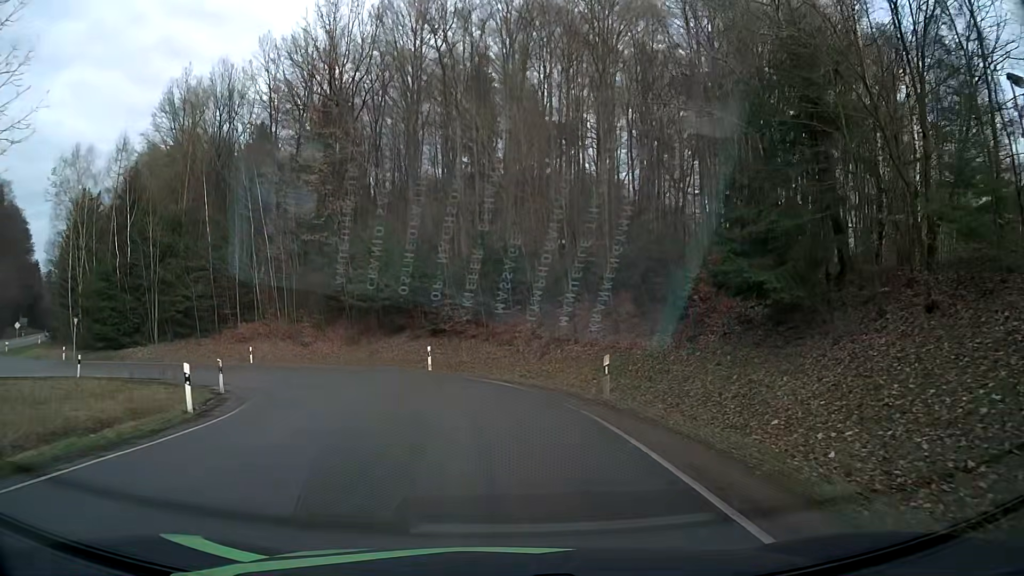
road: tertiary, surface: asphalt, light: Day
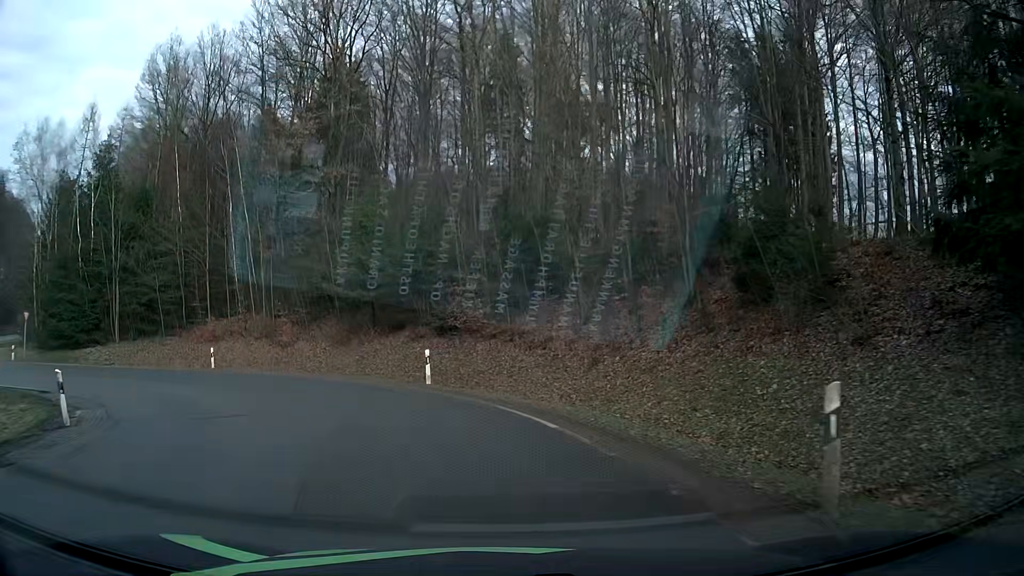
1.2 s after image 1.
(-0.1, +9.5) m; -2°
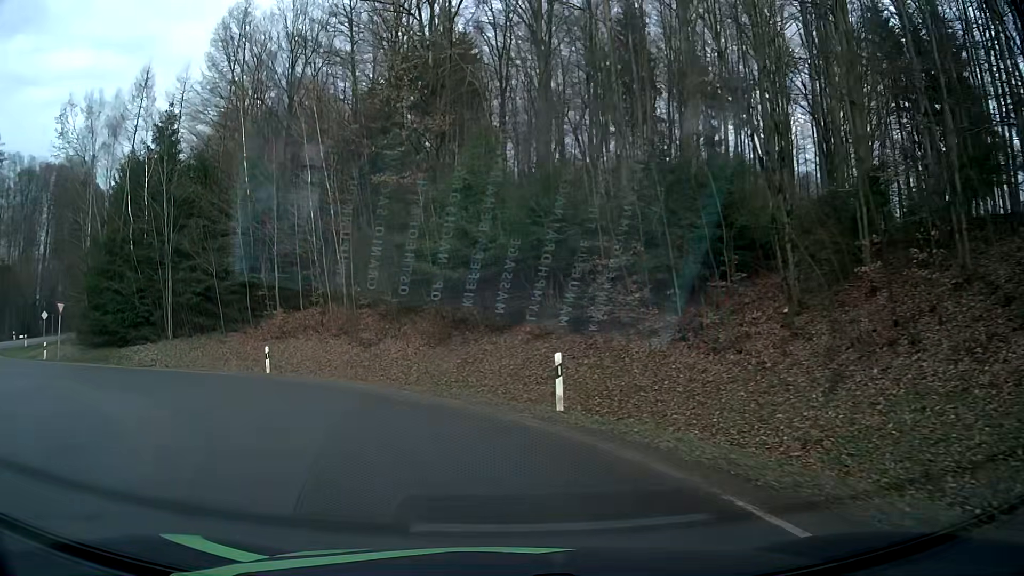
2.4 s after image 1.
(-0.7, +8.5) m; -11°
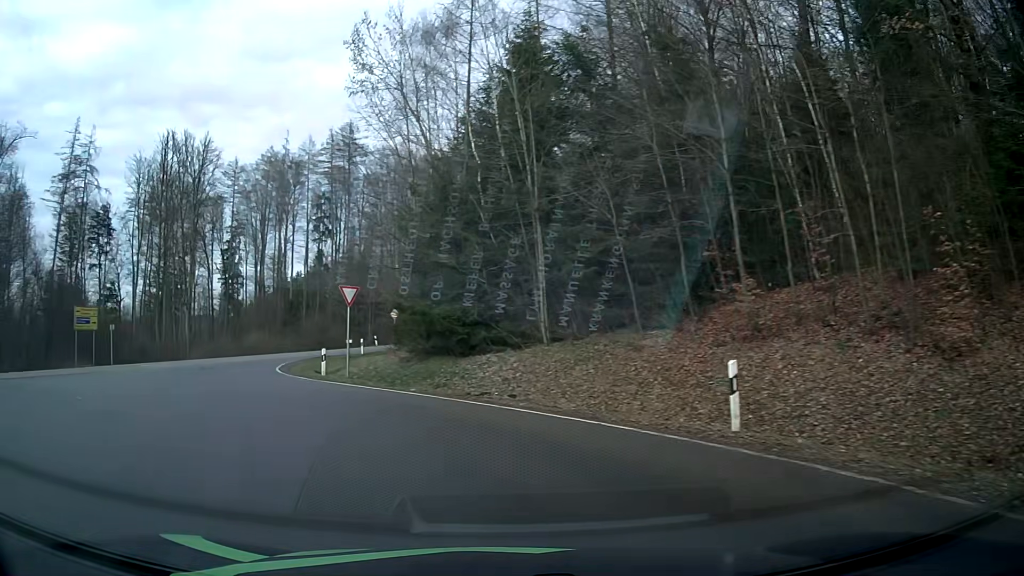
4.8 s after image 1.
(-4.7, +15.8) m; -37°
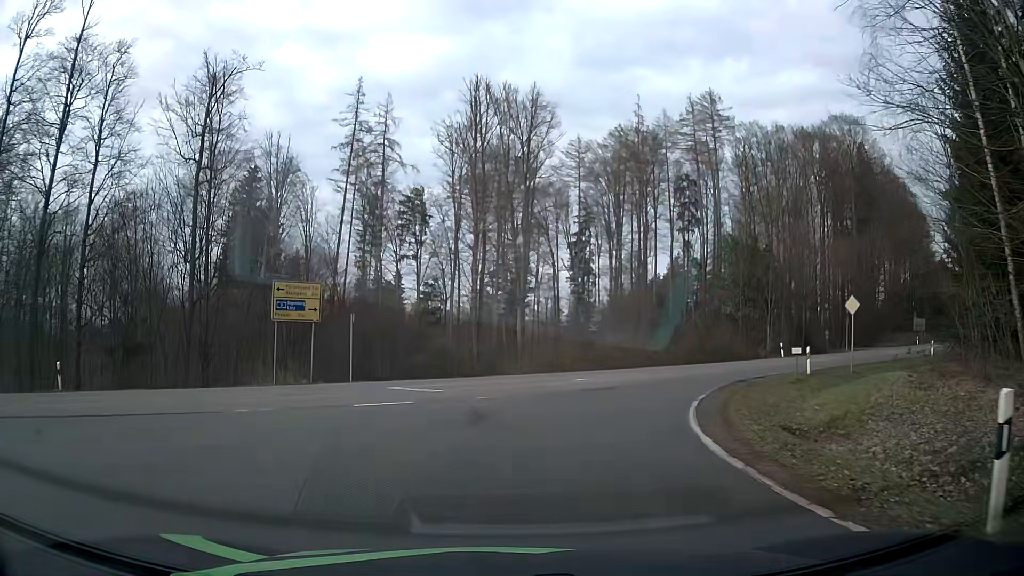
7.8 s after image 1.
(-7.0, +19.0) m; -31°
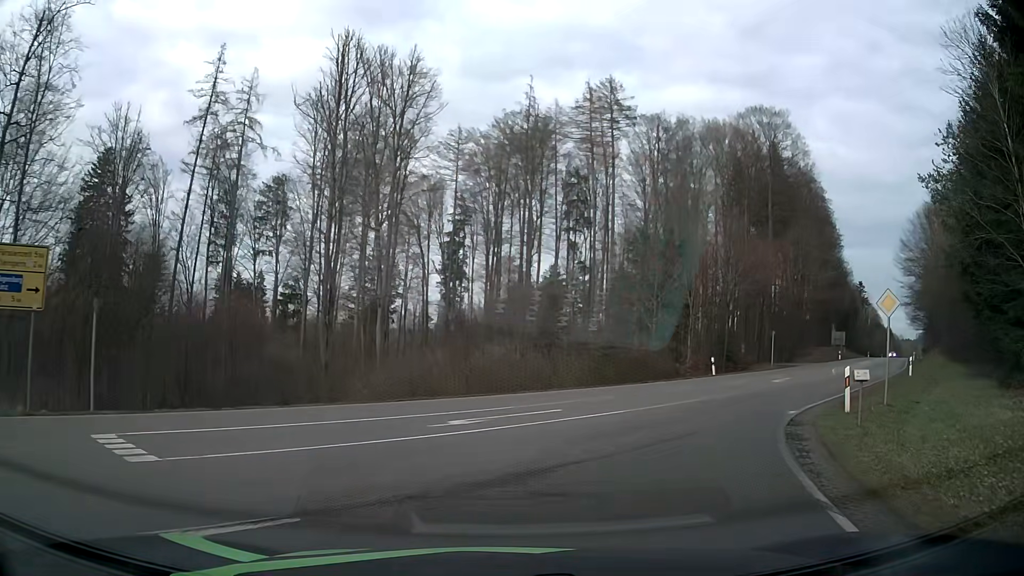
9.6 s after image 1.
(+0.6, +11.2) m; +10°
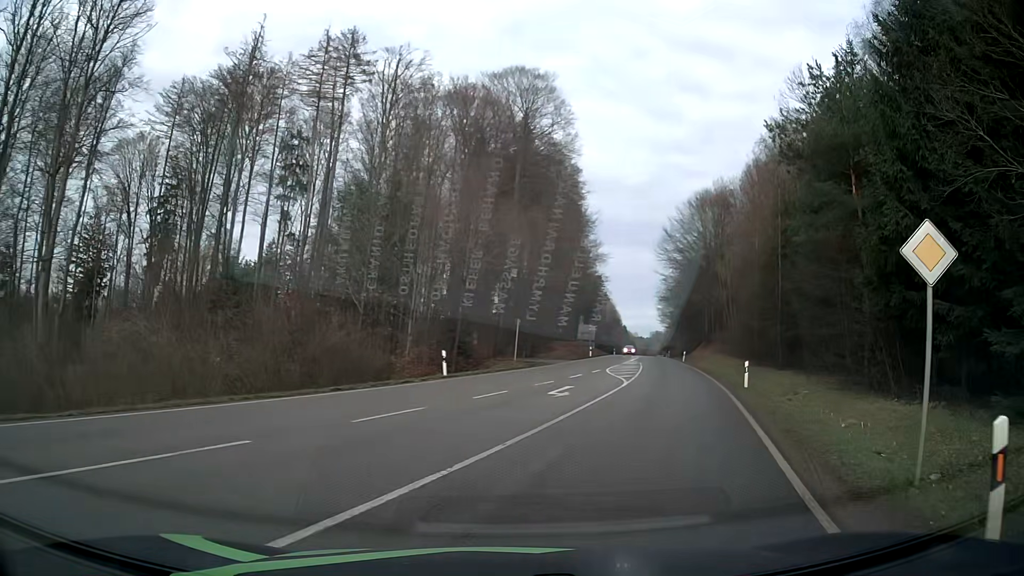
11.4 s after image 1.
(+2.7, +12.0) m; +23°
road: secondary
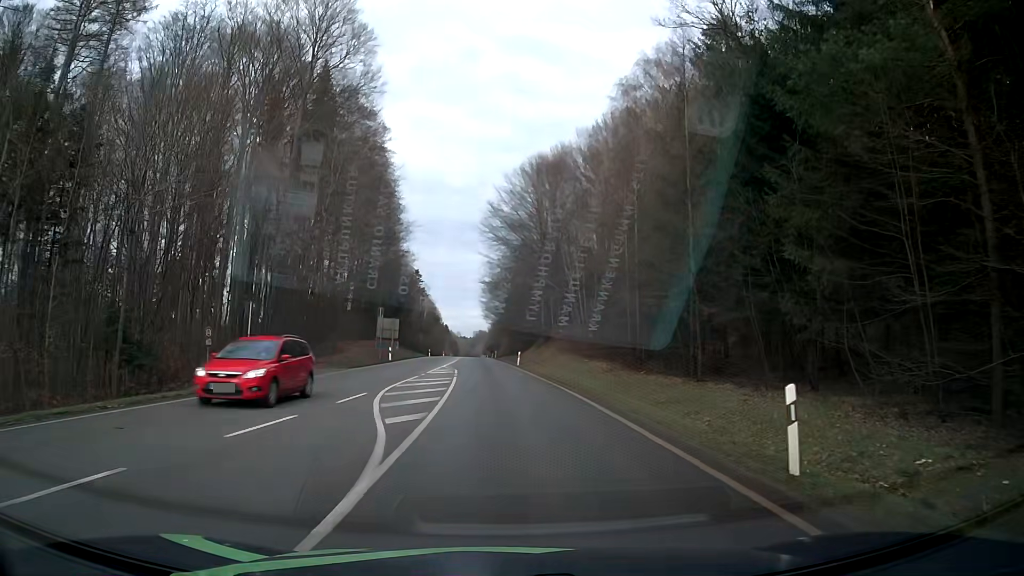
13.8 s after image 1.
(+4.4, +19.0) m; +17°
(0, +10) (0, +20) (-1, +30) (-1, +40) (-2, +50) (-2, +60) (-3, +70) (-3, +80) (-4, +90) (-4, +100) m
